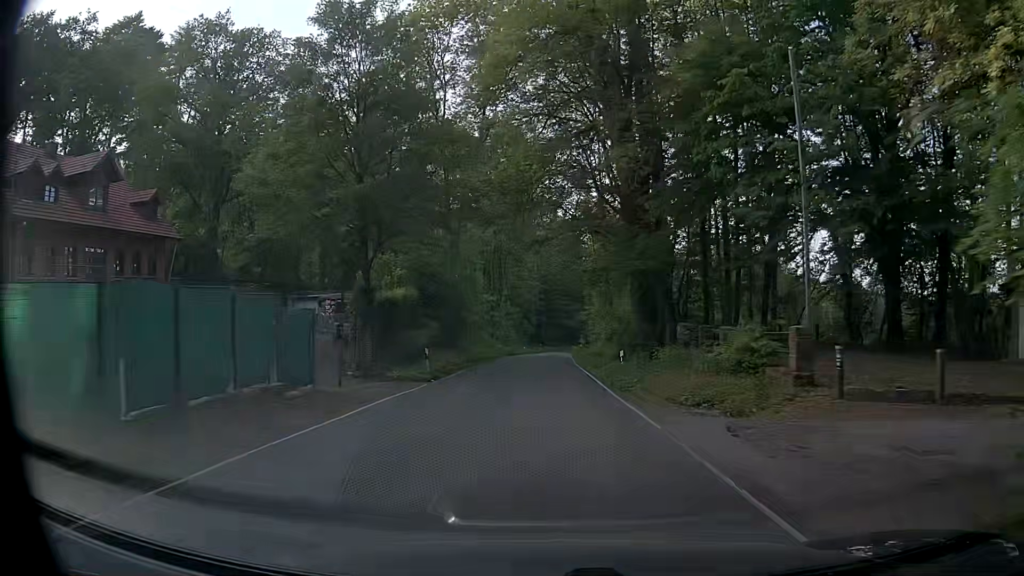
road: secondary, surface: asphalt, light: Day
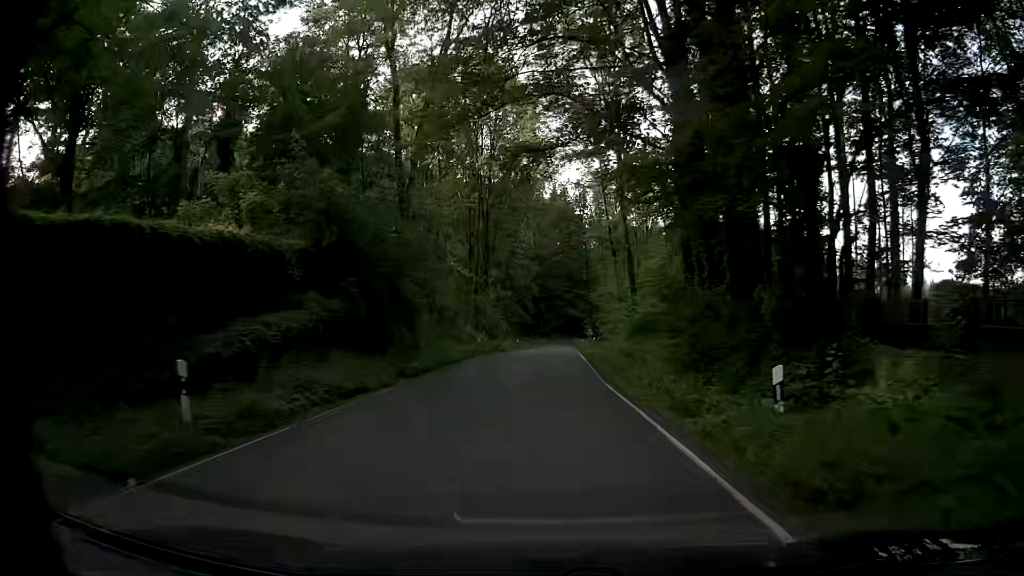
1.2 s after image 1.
(+0.3, +18.2) m; +1°
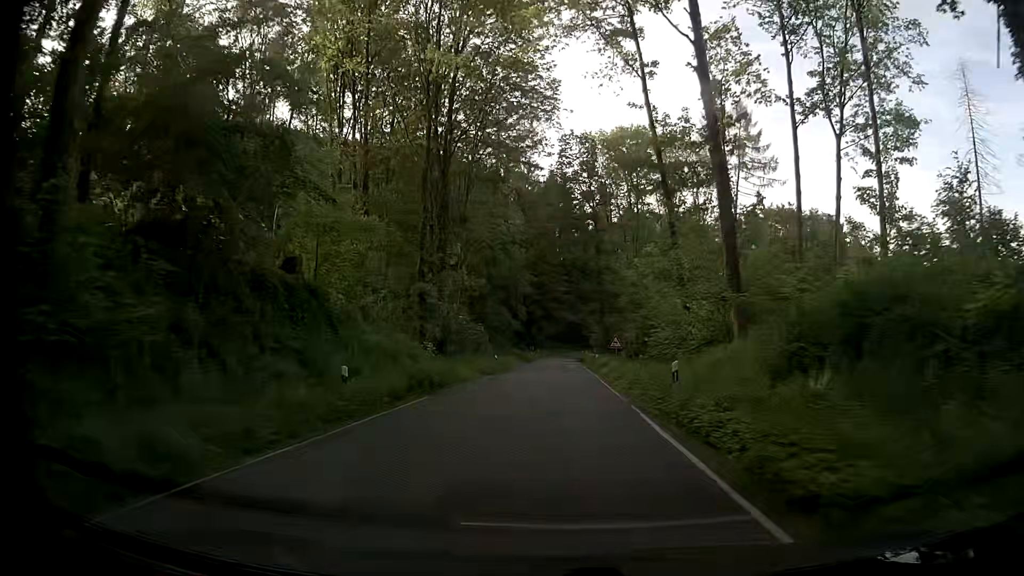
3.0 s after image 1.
(-0.1, +27.5) m; +1°
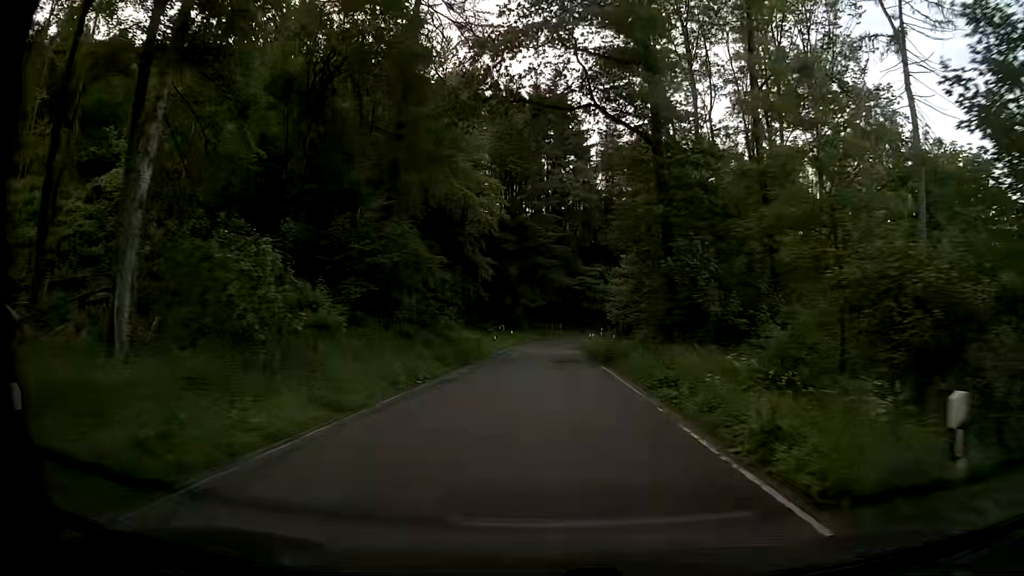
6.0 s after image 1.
(+0.6, +44.7) m; +1°
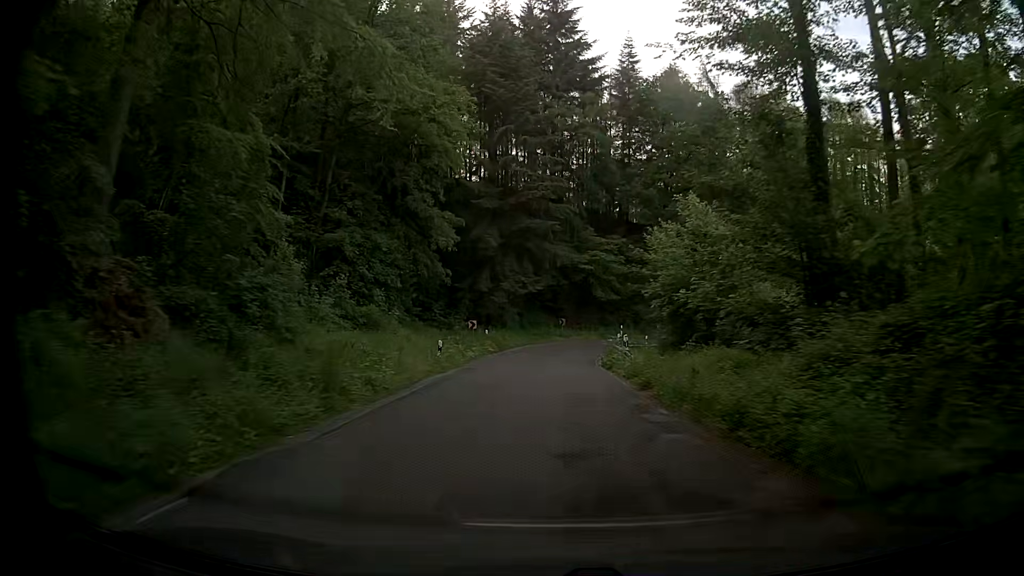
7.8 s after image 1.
(-0.1, +25.2) m; -1°
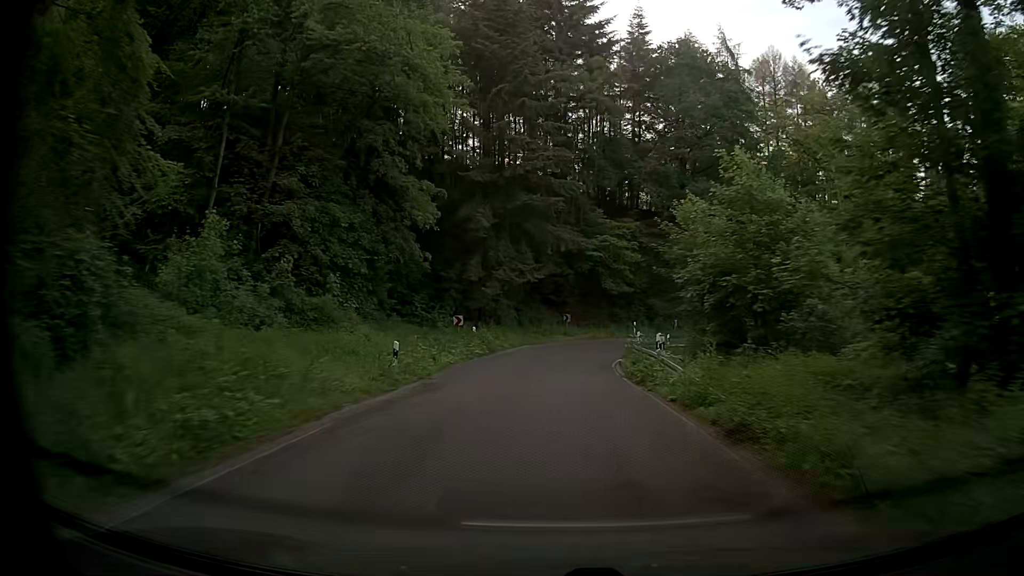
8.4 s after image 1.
(0.0, +7.9) m; 0°
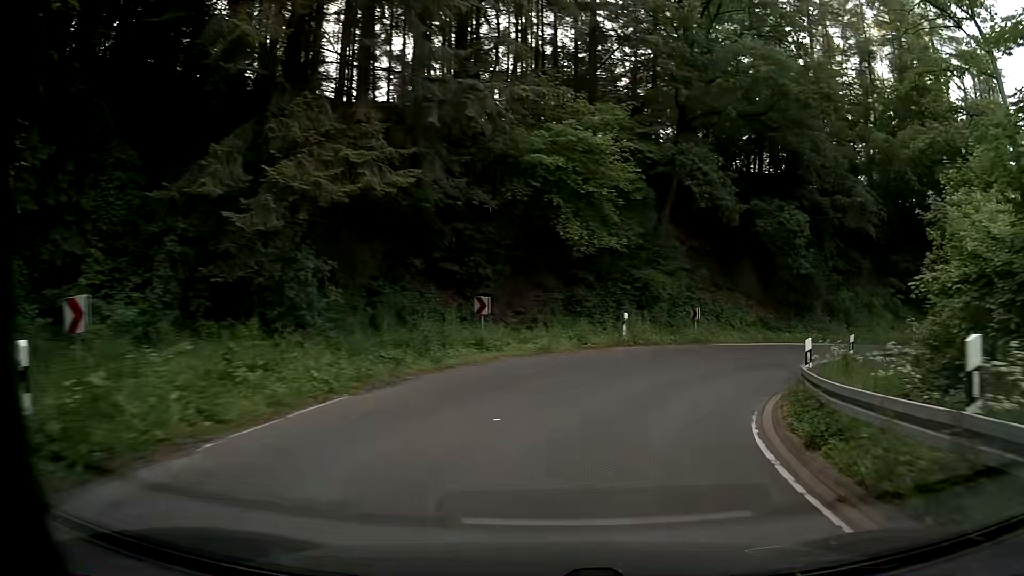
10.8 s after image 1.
(+0.7, +27.5) m; +5°
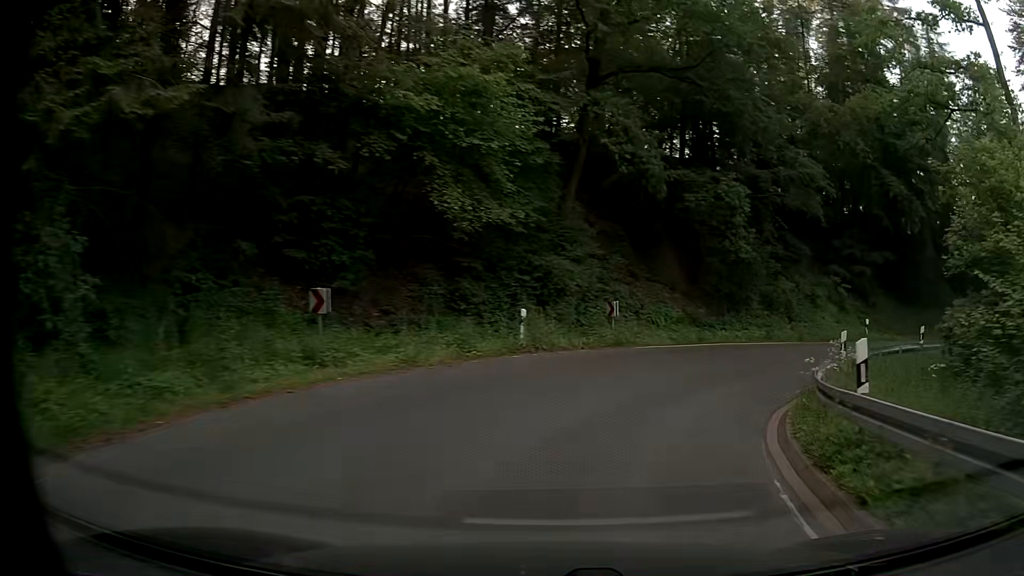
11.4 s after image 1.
(+0.5, +6.0) m; +10°
(+1, +10) (+6, +19) (+14, +25) (+22, +30) (+31, +35) (+40, +40) (+48, +45) (+57, +50) (+65, +56) (+73, +62) m
